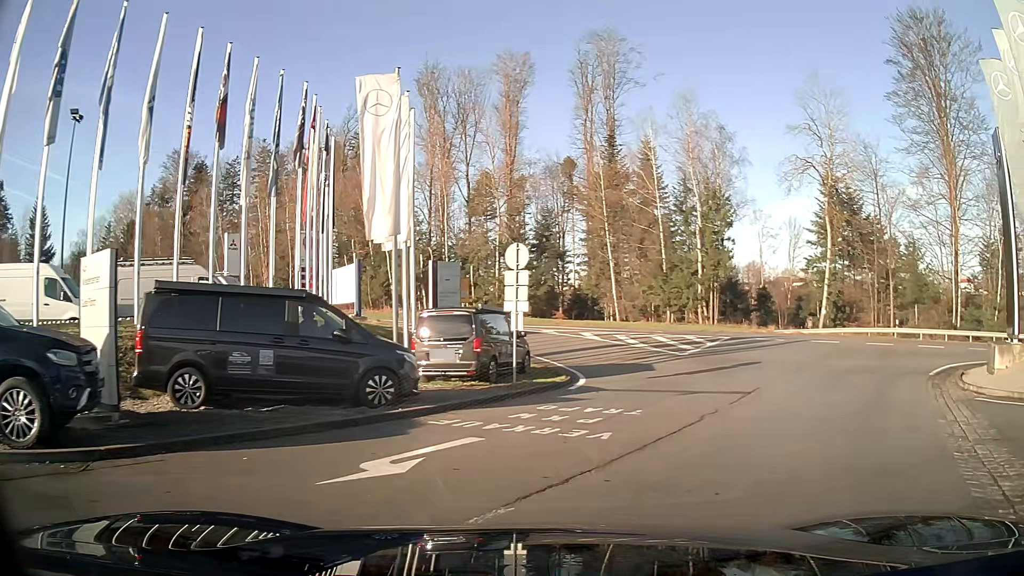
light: Day
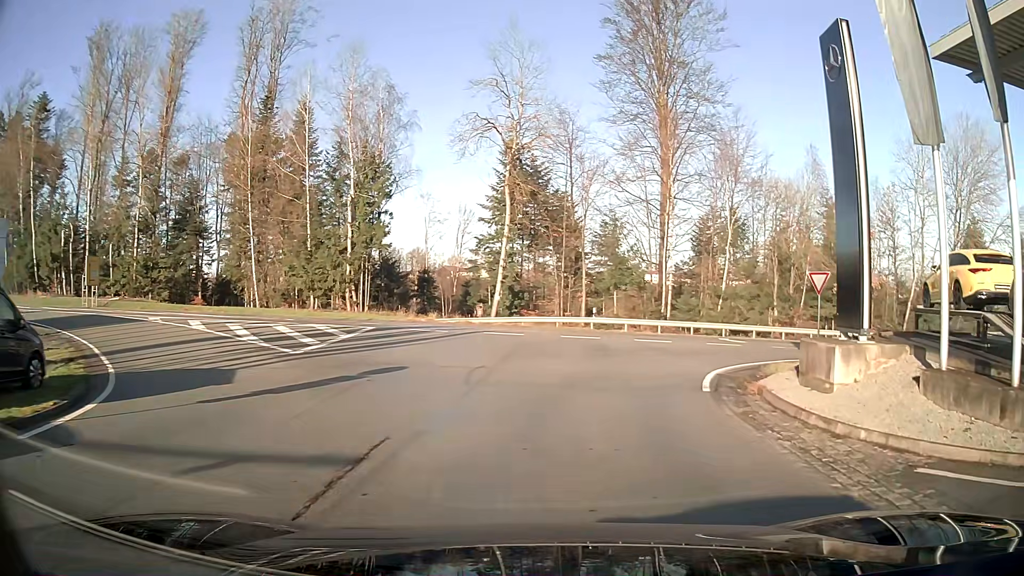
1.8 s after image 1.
(+2.1, +8.6) m; +24°
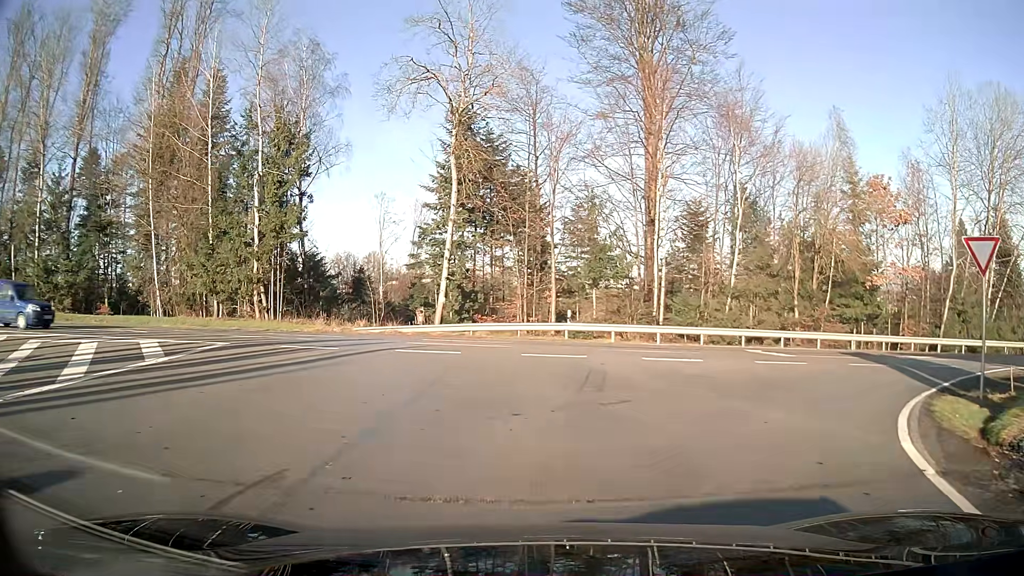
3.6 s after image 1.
(+0.2, +10.7) m; +2°
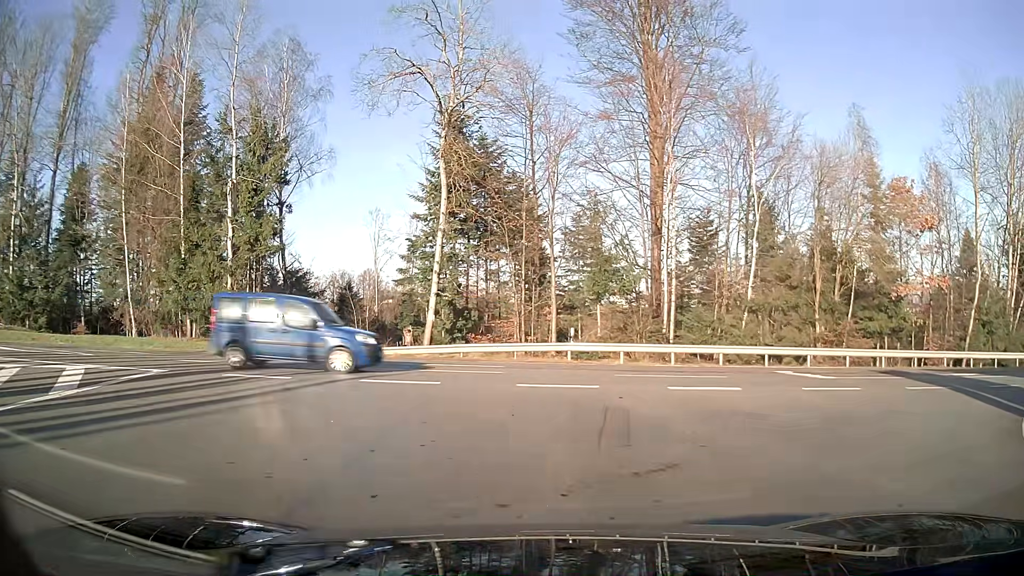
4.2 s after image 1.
(0.0, +3.3) m; 0°
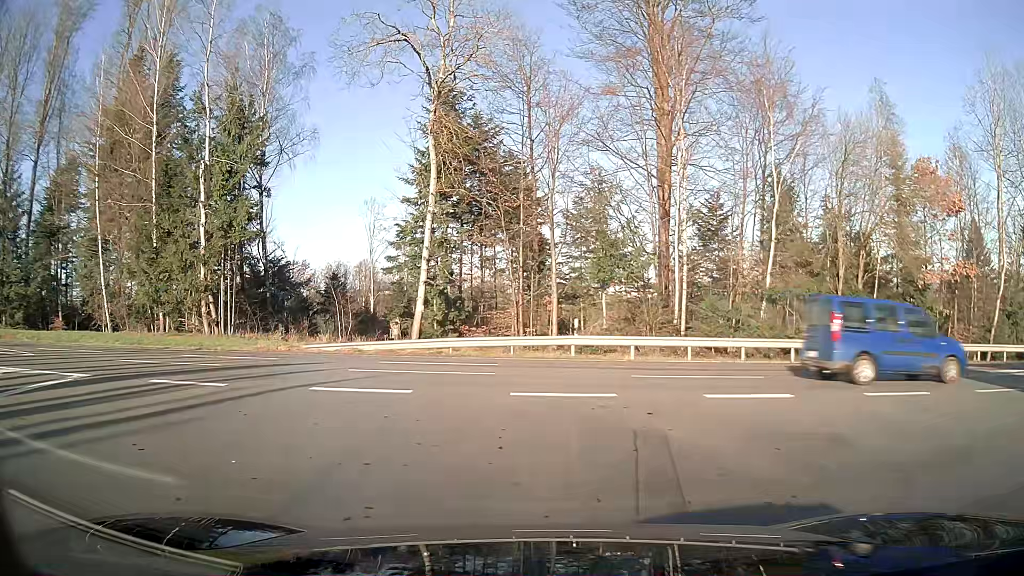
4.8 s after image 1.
(0.0, +2.9) m; 0°
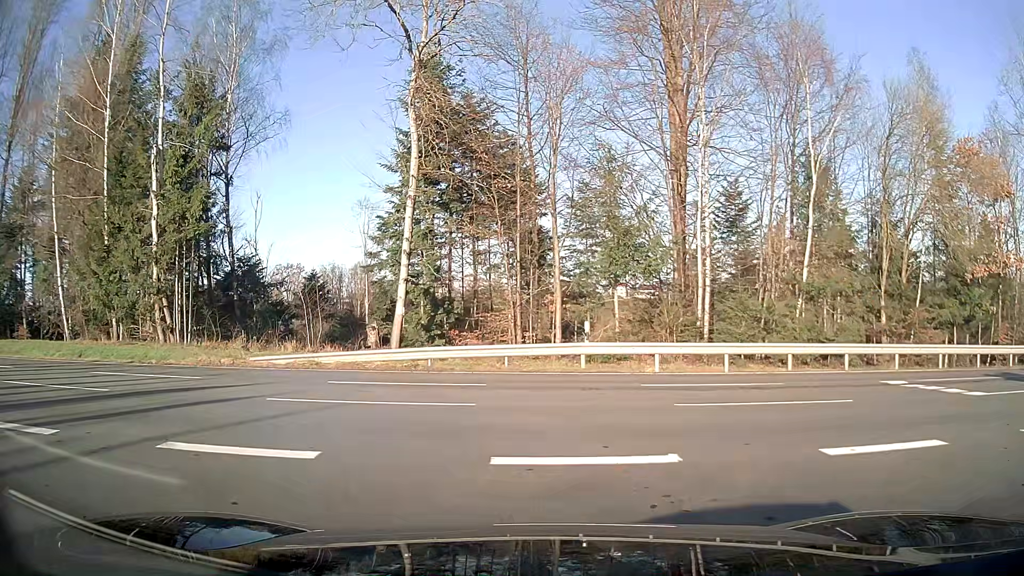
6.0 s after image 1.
(0.0, +4.3) m; 0°
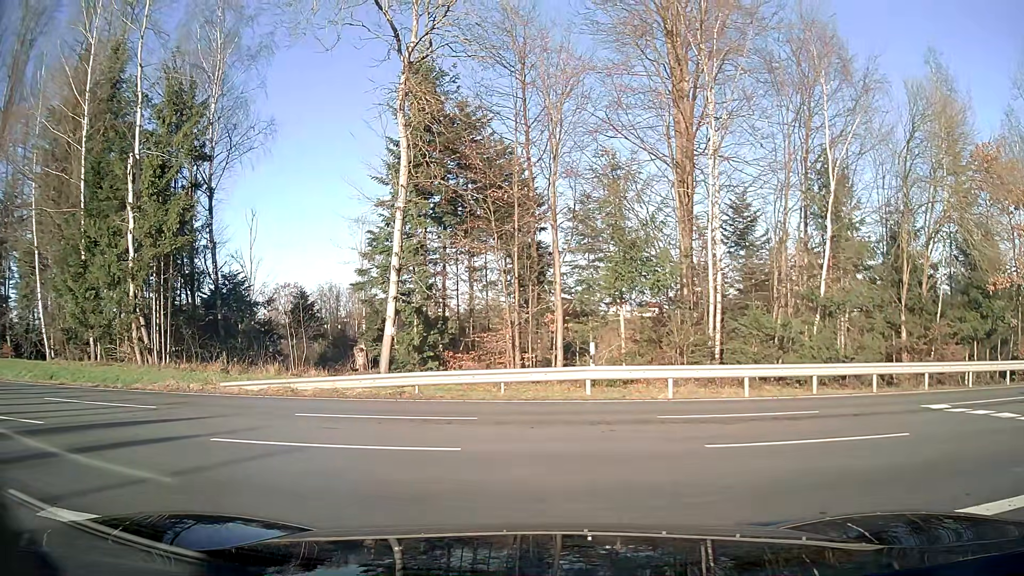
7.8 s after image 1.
(0.0, +1.7) m; 0°
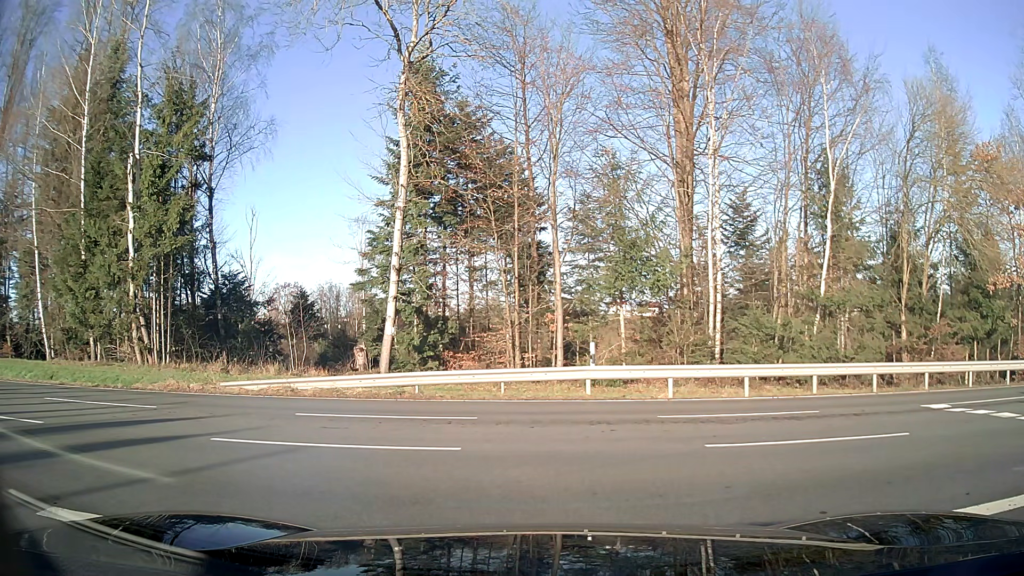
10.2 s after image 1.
(0.0, +0.1) m; 0°
